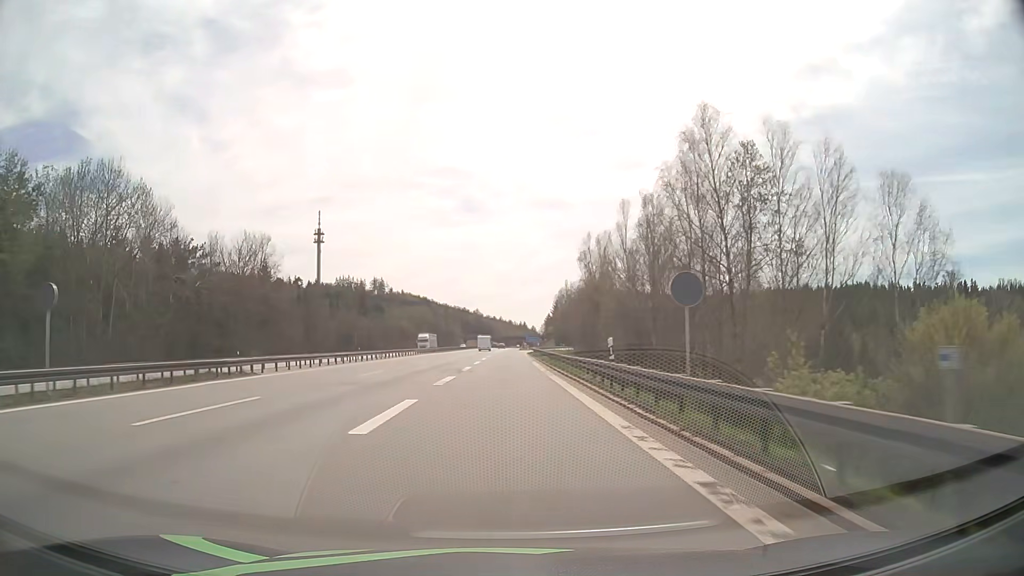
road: motorway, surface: asphalt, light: Day
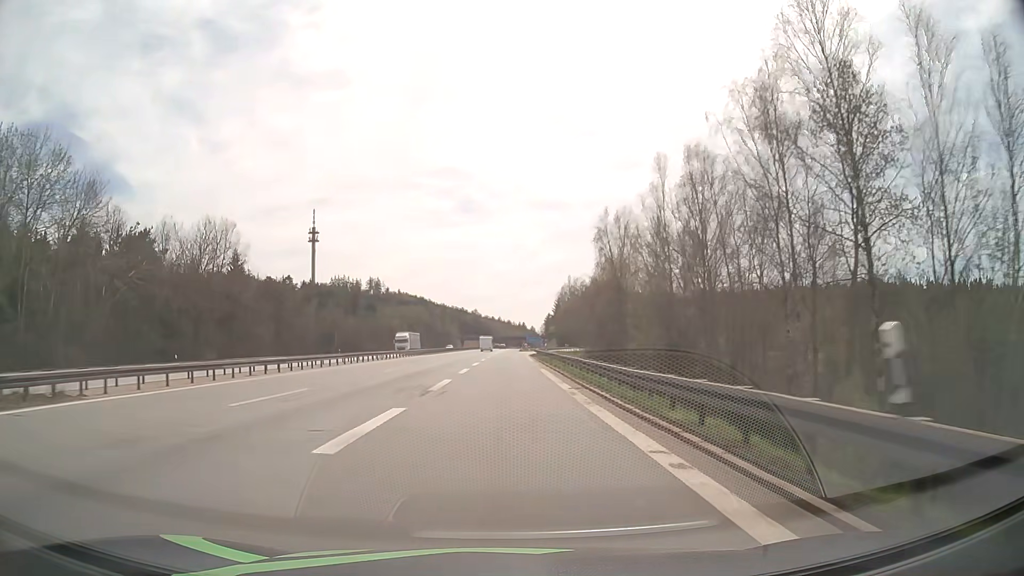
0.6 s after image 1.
(0.0, +13.5) m; 0°
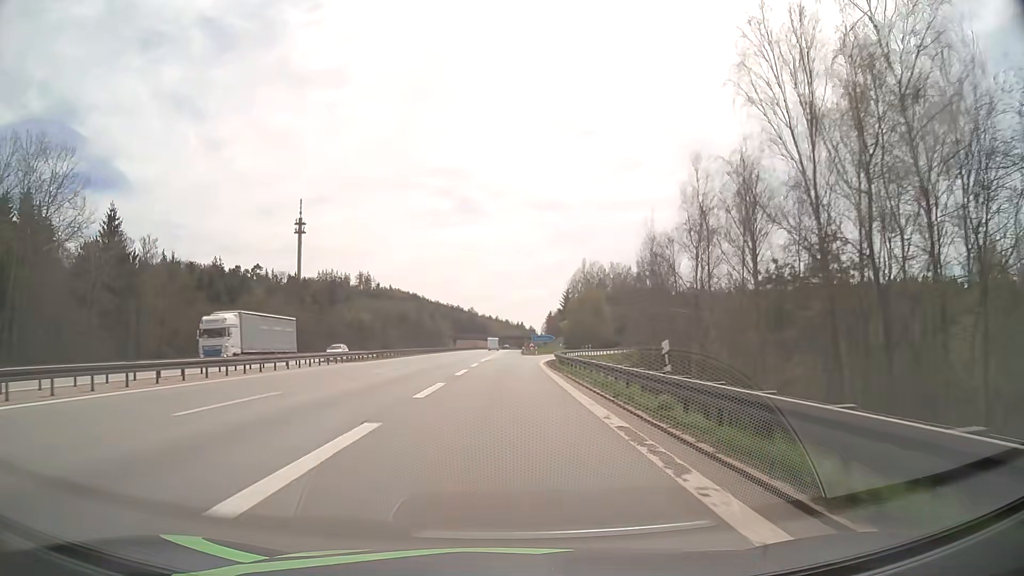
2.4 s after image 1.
(0.0, +38.5) m; 0°
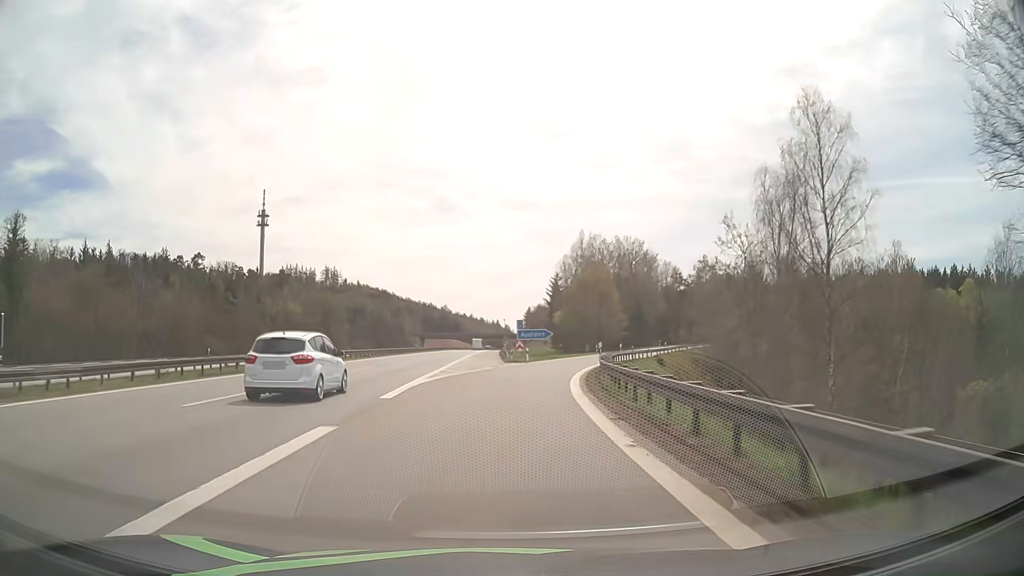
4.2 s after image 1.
(+0.3, +35.8) m; +2°
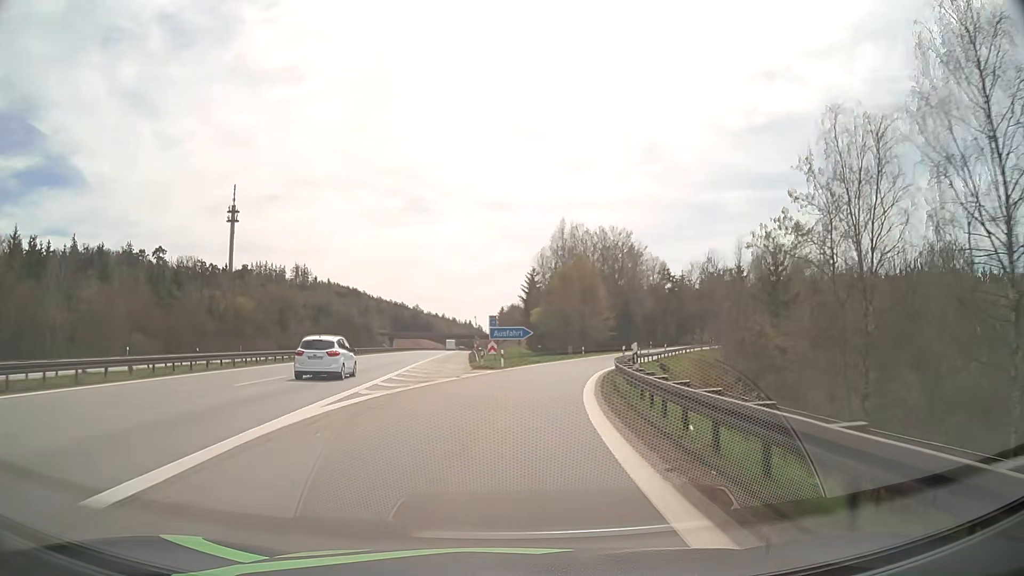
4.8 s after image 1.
(+0.2, +11.3) m; +2°
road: motorway_link
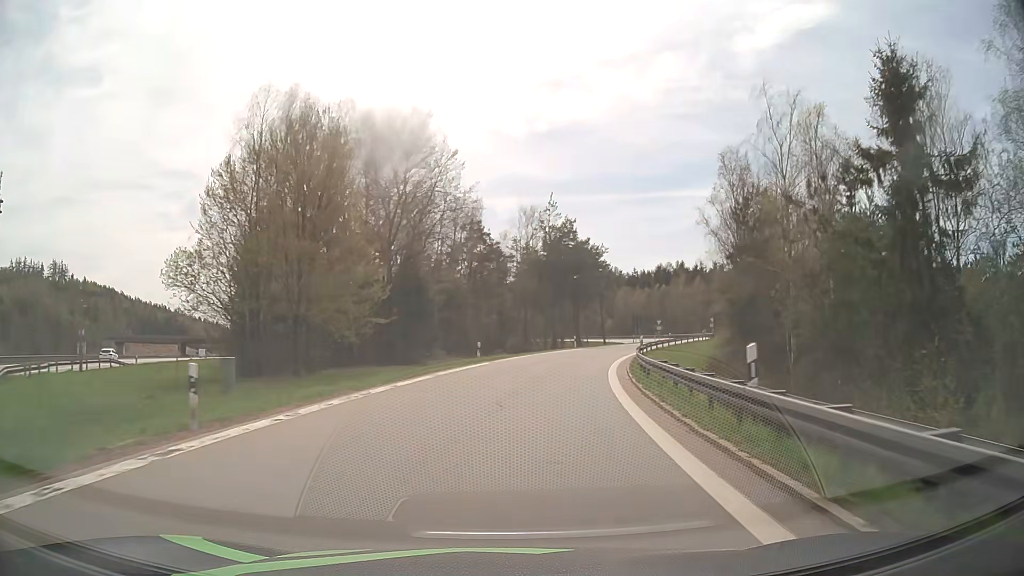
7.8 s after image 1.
(+8.1, +52.5) m; +19°
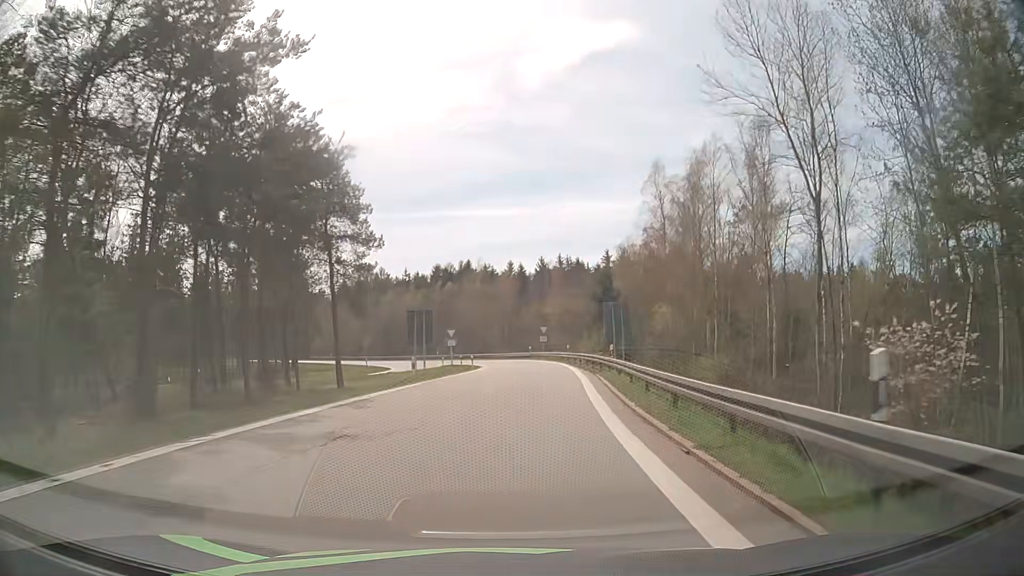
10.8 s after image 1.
(+9.0, +51.4) m; +20°
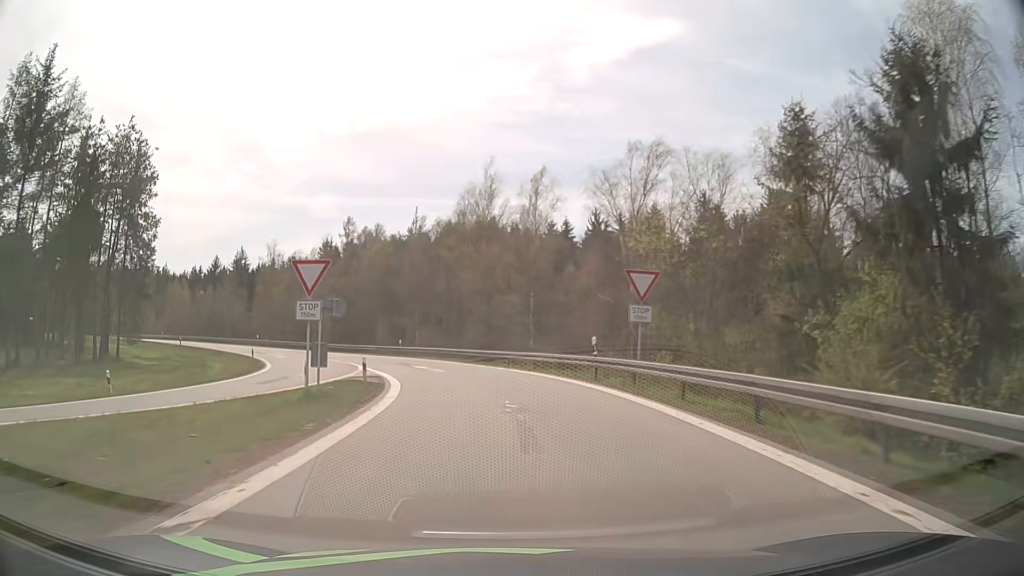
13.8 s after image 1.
(+1.2, +49.9) m; -3°
(0, +10) (-1, +20) (-3, +30) (-6, +39) (-10, +49) (-15, +57) (-21, +65) (-28, +72) (-35, +79) (-43, +85) m
